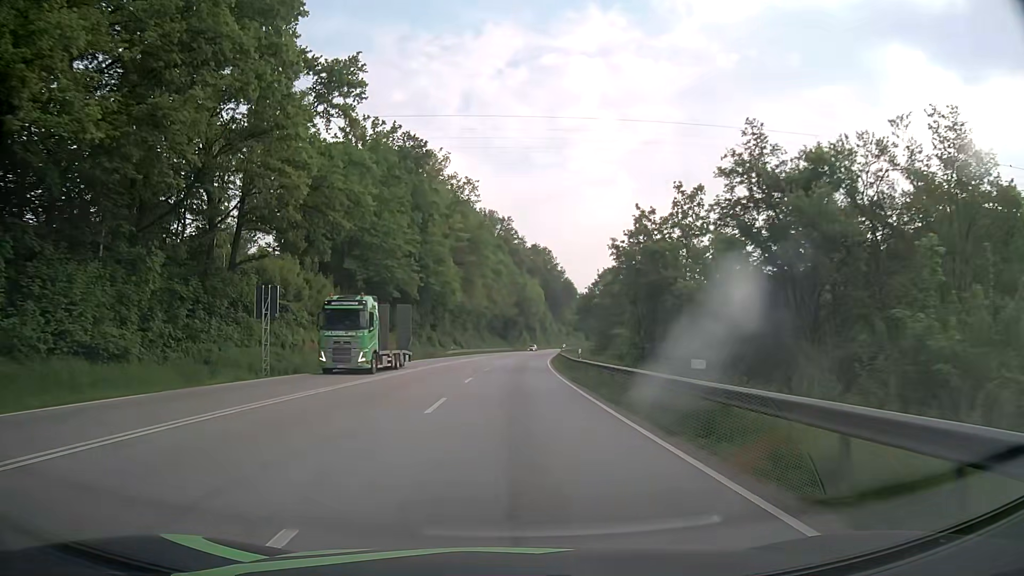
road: primary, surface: asphalt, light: Day
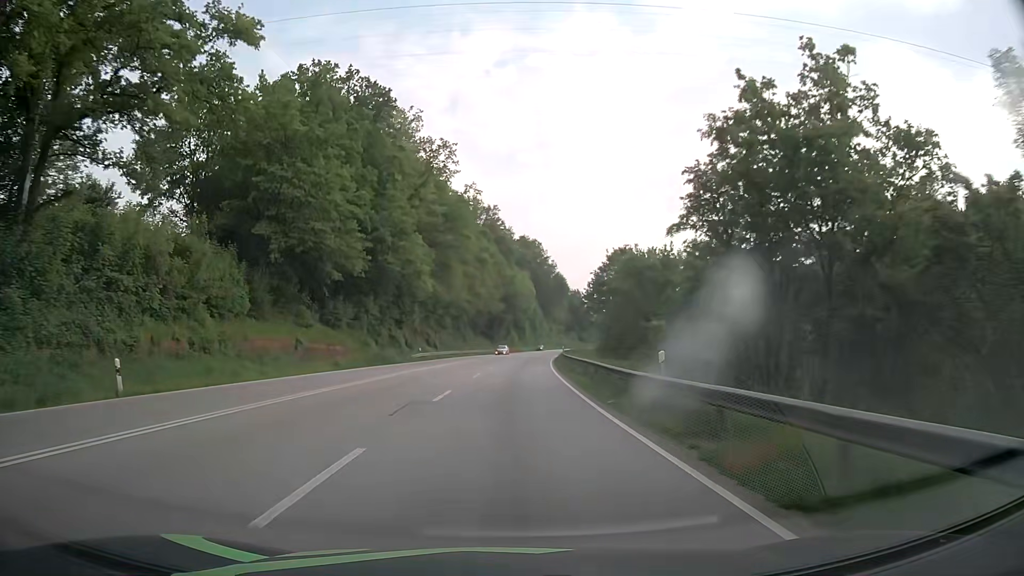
(+0.1, +20.8) m; +1°
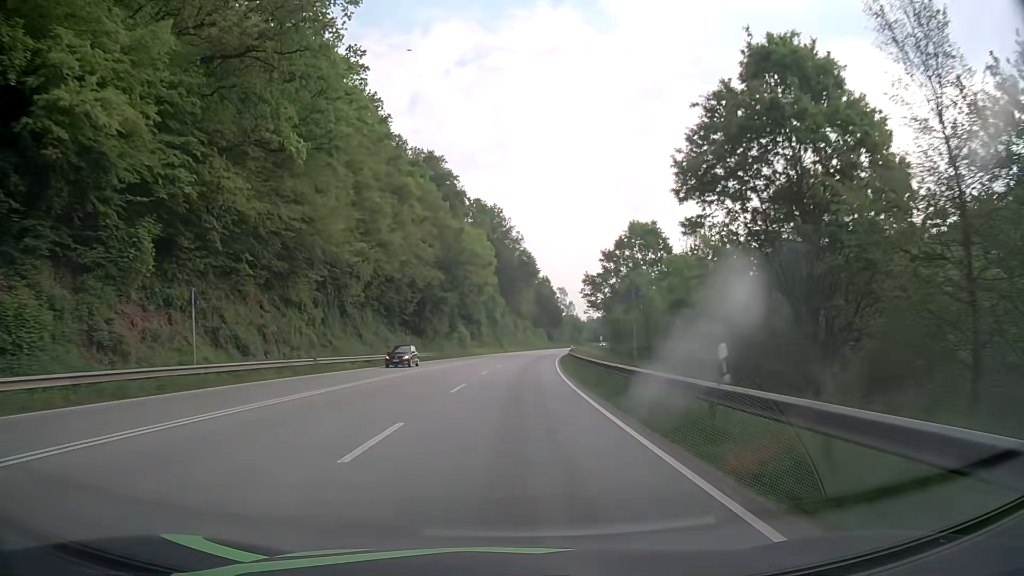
(+1.5, +56.6) m; +3°
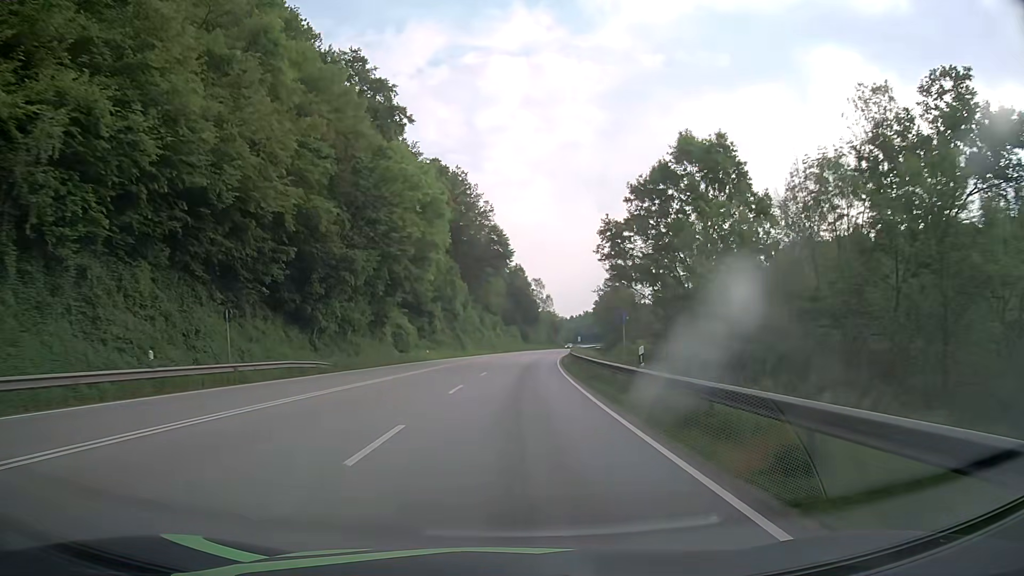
(+0.8, +35.8) m; +3°
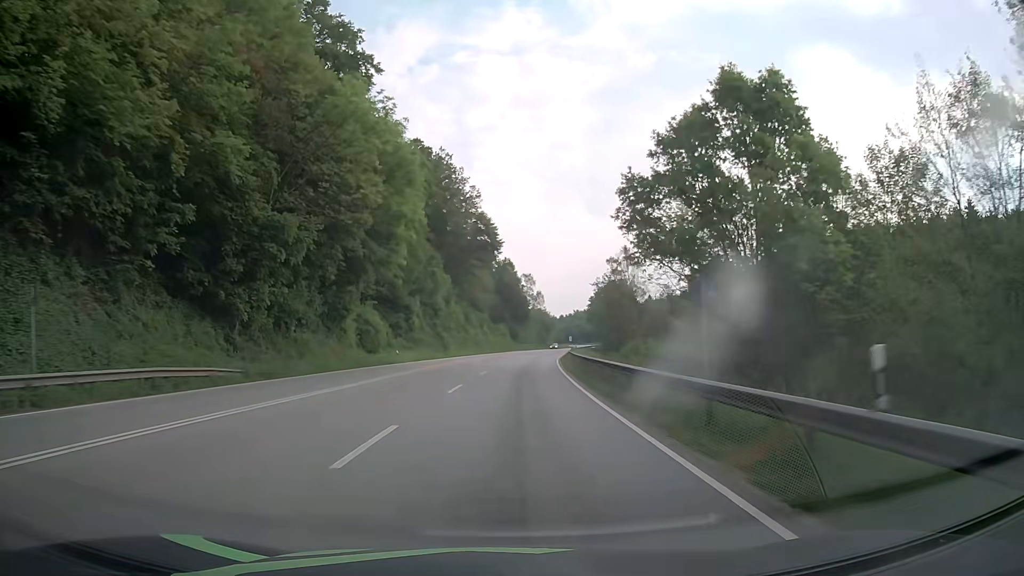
(+0.1, +12.1) m; +1°
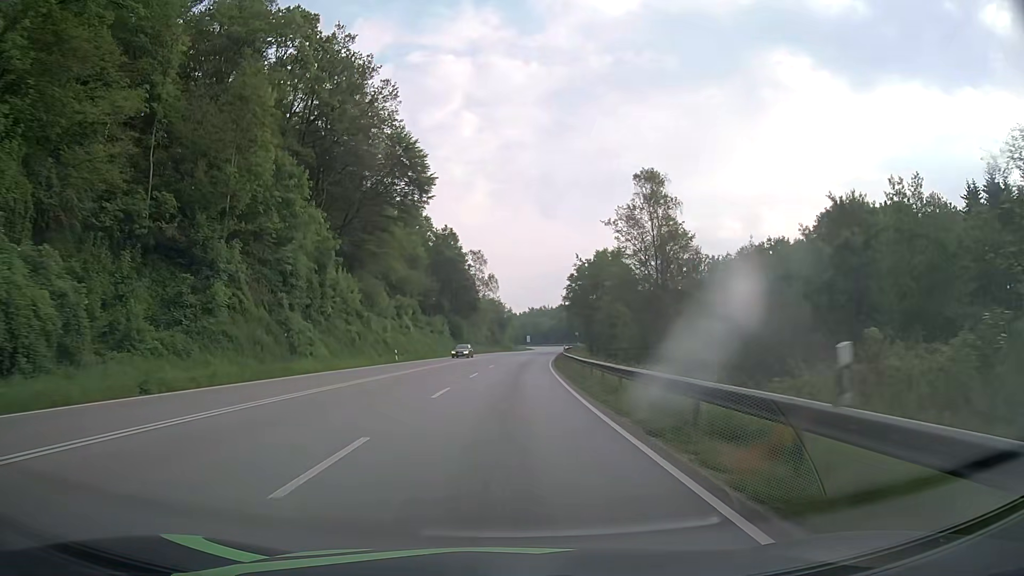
(+1.6, +48.8) m; +4°
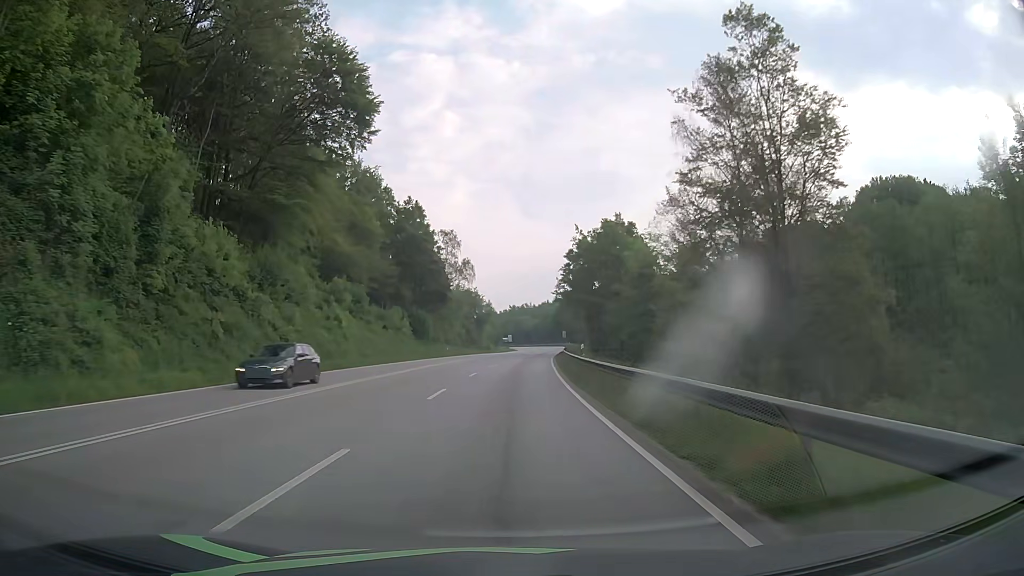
(+0.3, +24.7) m; +2°
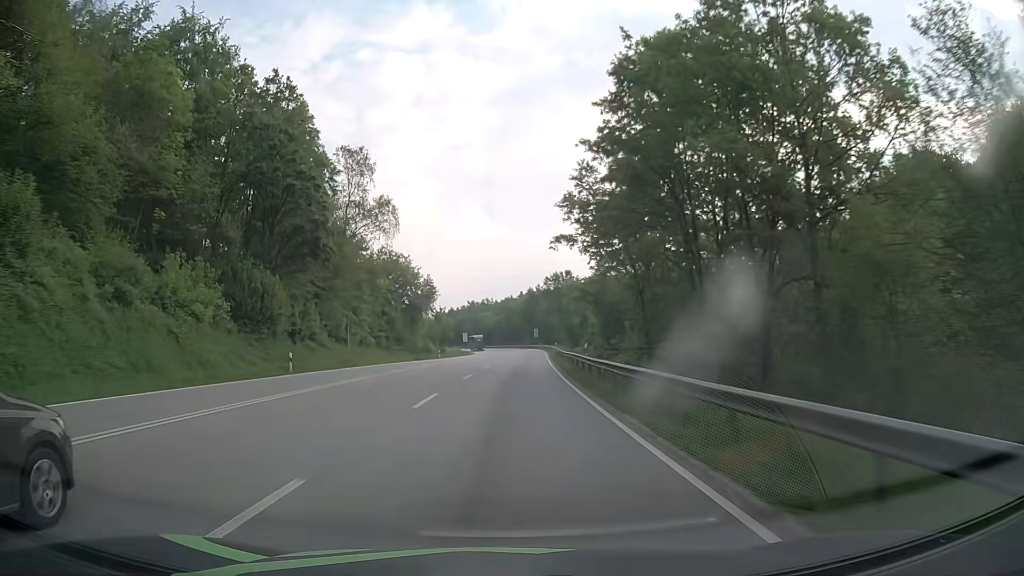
(+1.4, +49.6) m; +3°
(0, +10) (0, +20) (0, +30) (+1, +40) (+1, +50) (+1, +60) (+2, +70) (+2, +80) (+3, +90) (+3, +100) m
